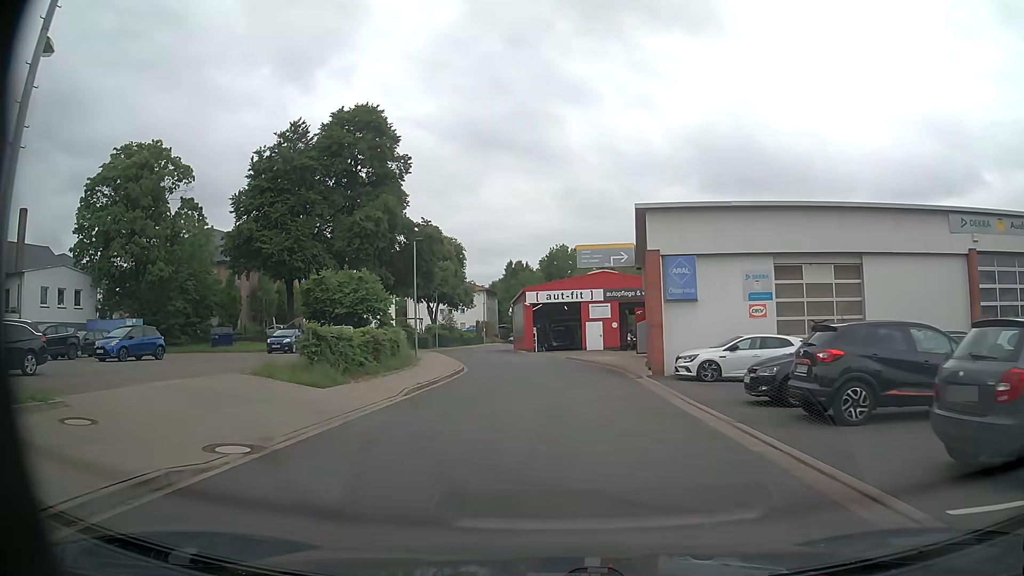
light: Day
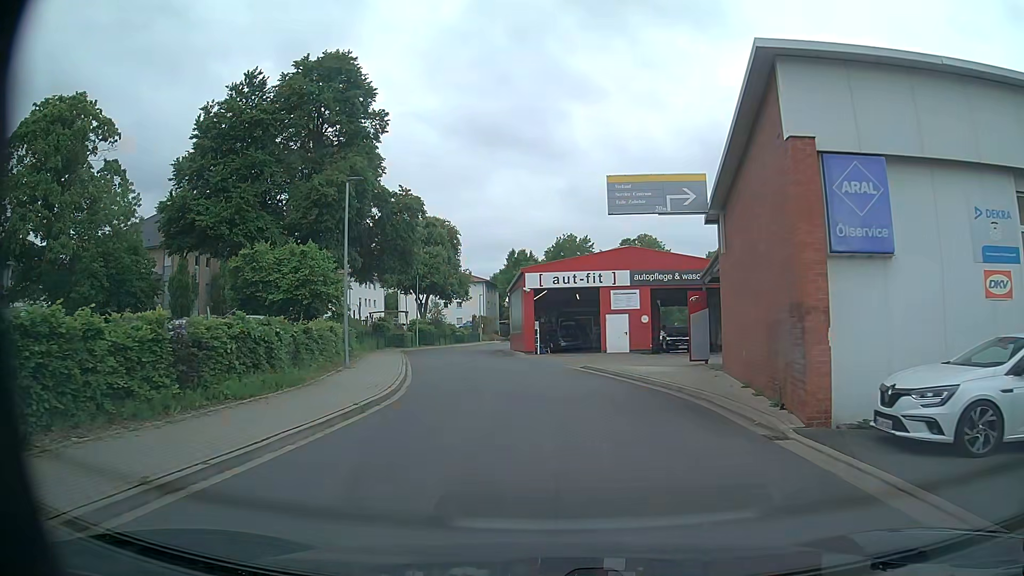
(0.0, +12.6) m; -1°
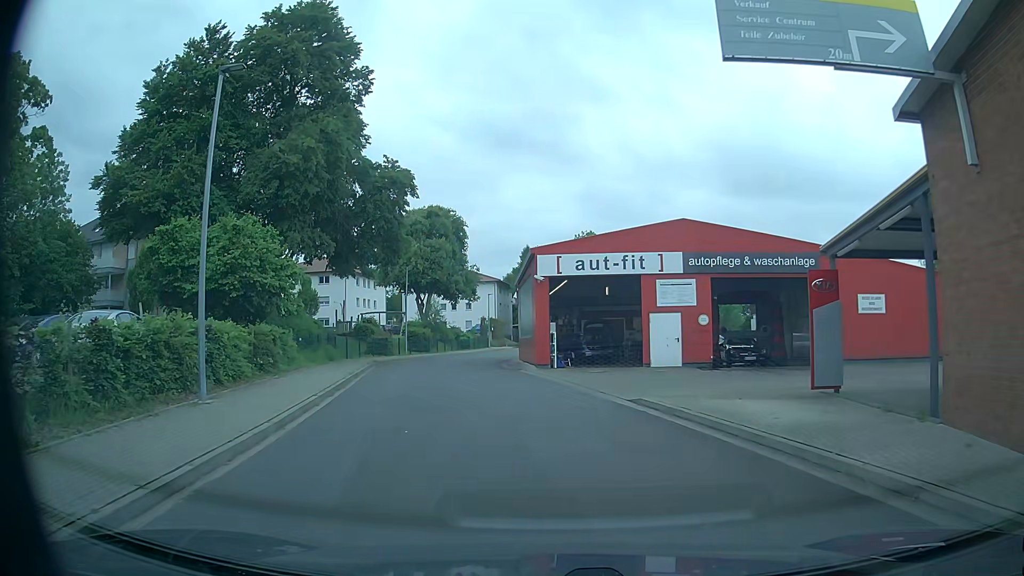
(0.0, +10.1) m; -1°
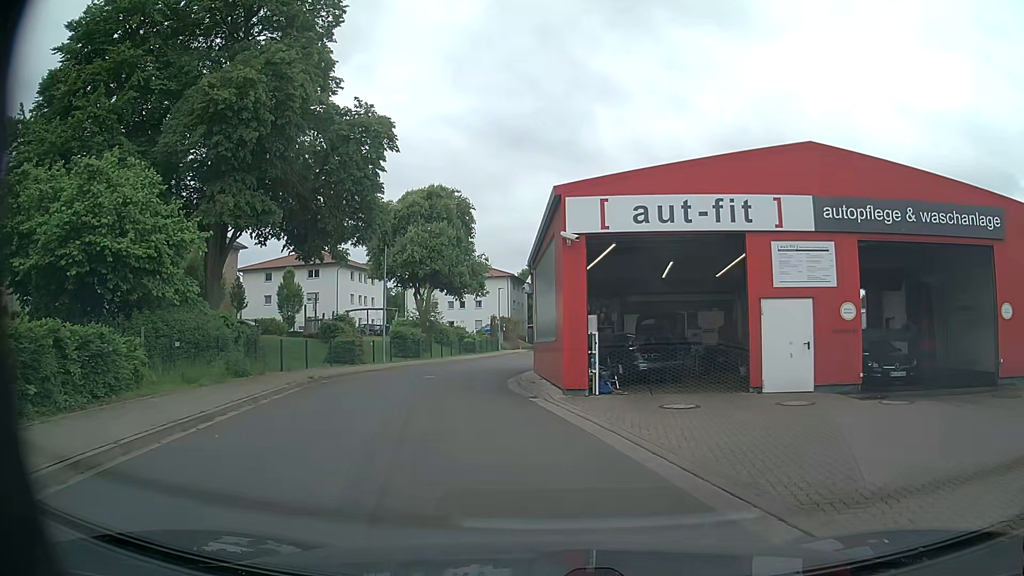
(-0.3, +11.0) m; -2°
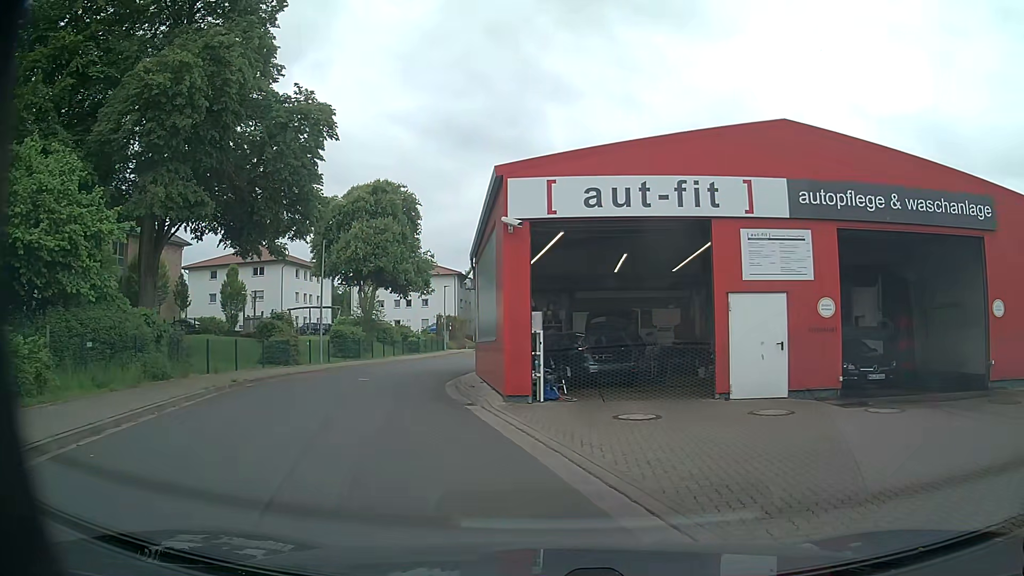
(+0.1, +1.7) m; +5°
